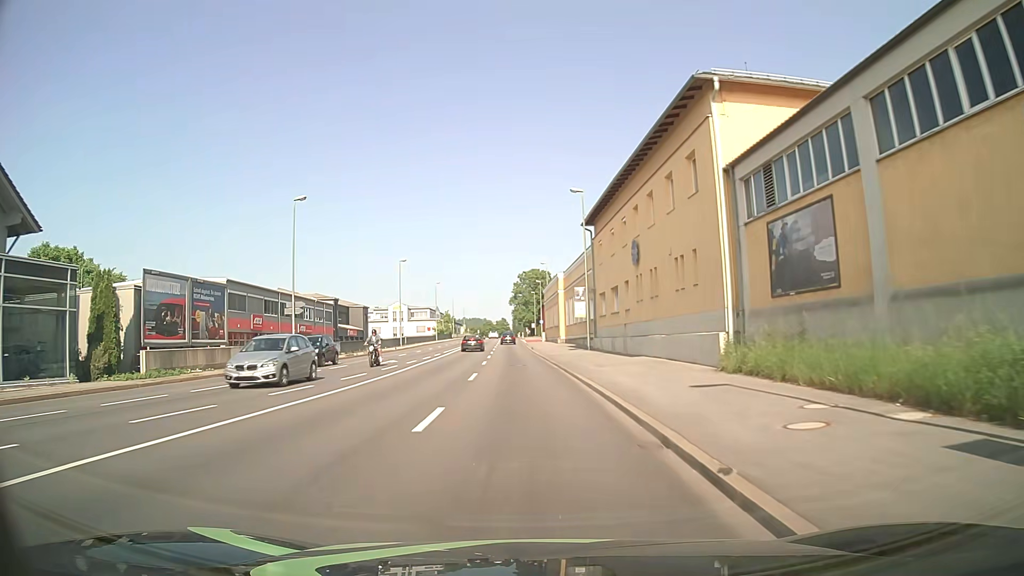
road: primary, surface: asphalt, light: Day
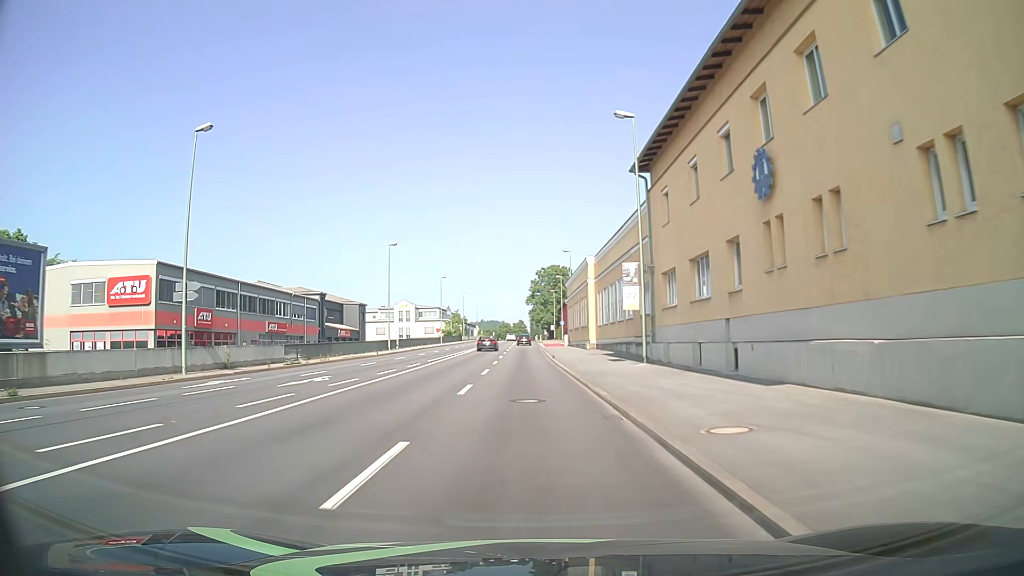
(-0.2, +15.5) m; -2°
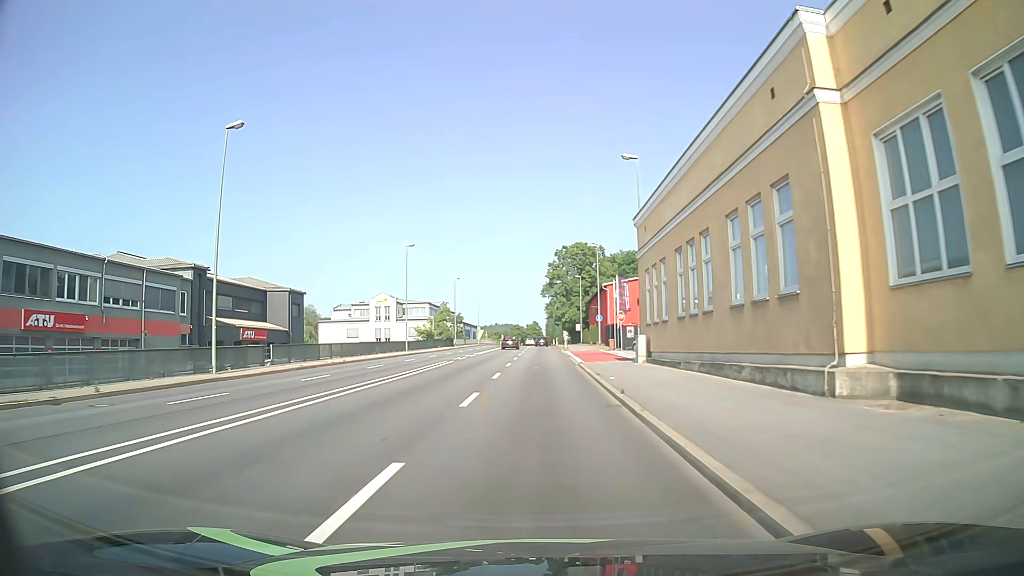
(-0.7, +38.8) m; -1°
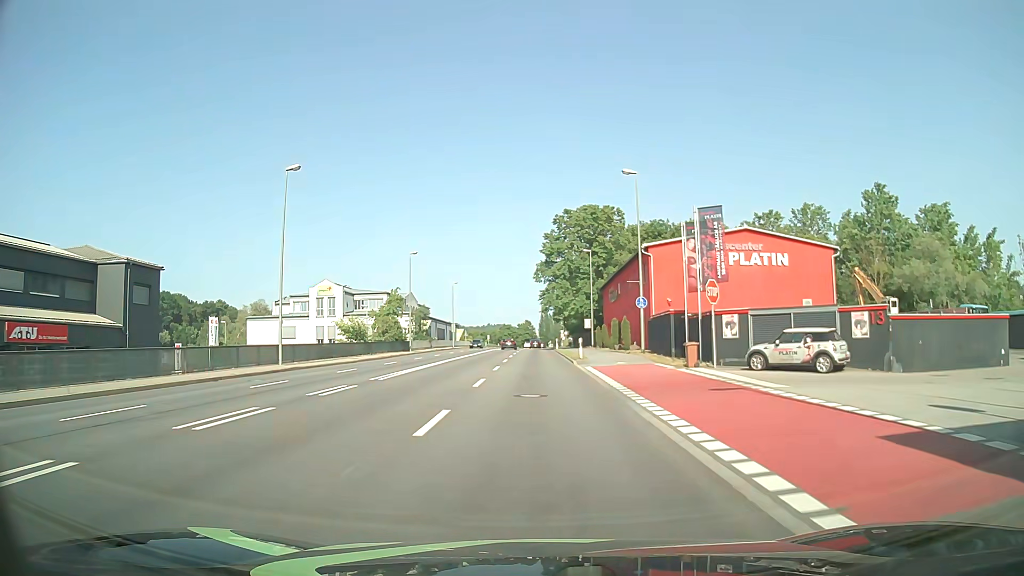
(+0.2, +31.0) m; +1°
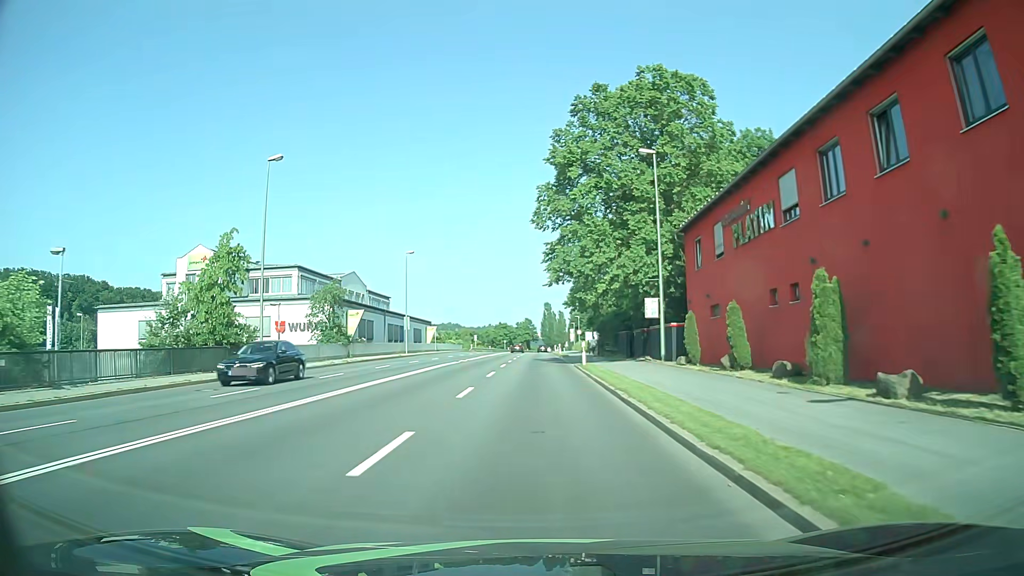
(0.0, +38.7) m; 0°
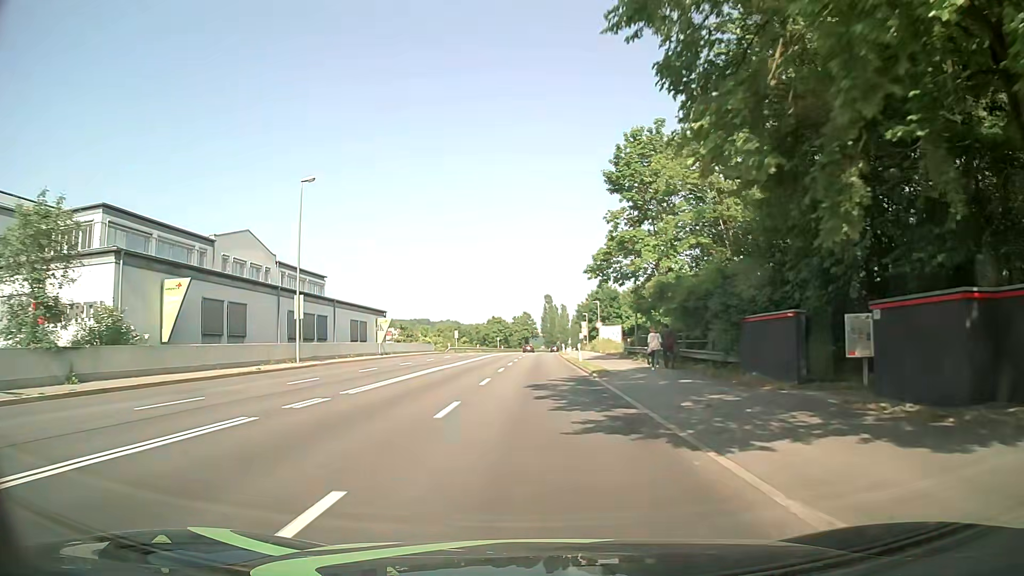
(+0.1, +31.1) m; 0°
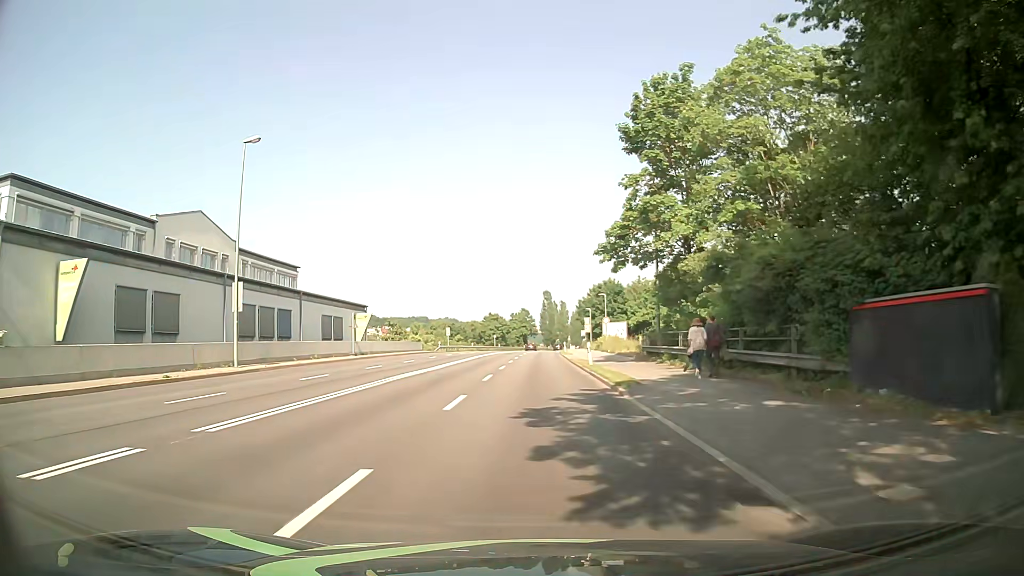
(0.0, +7.8) m; 0°
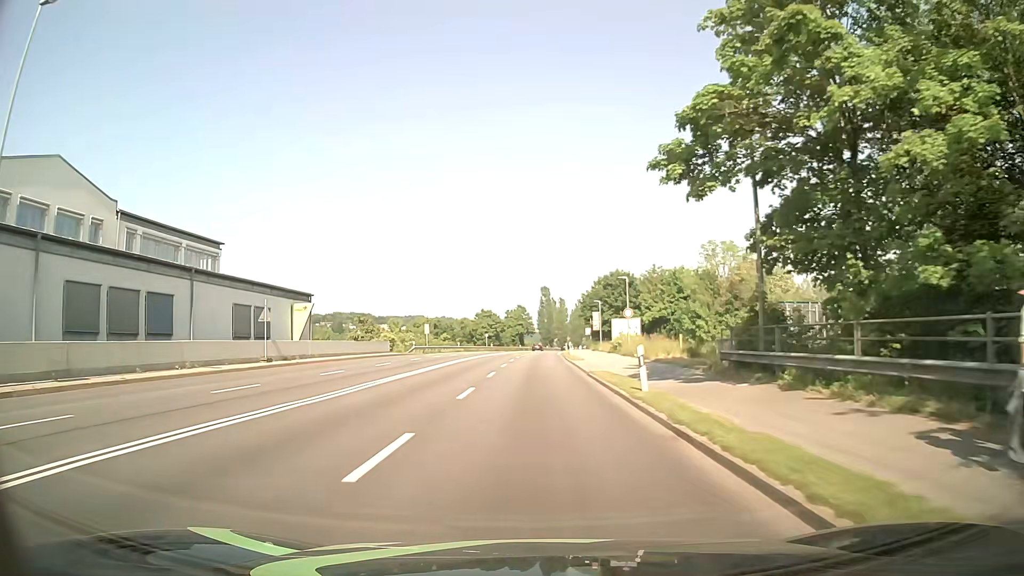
(+0.1, +15.7) m; +1°
(0, +10) (0, +20) (0, +30) (0, +40) (0, +50) (0, +60) (+1, +70) (+1, +80) (+1, +90) (+2, +100) m
